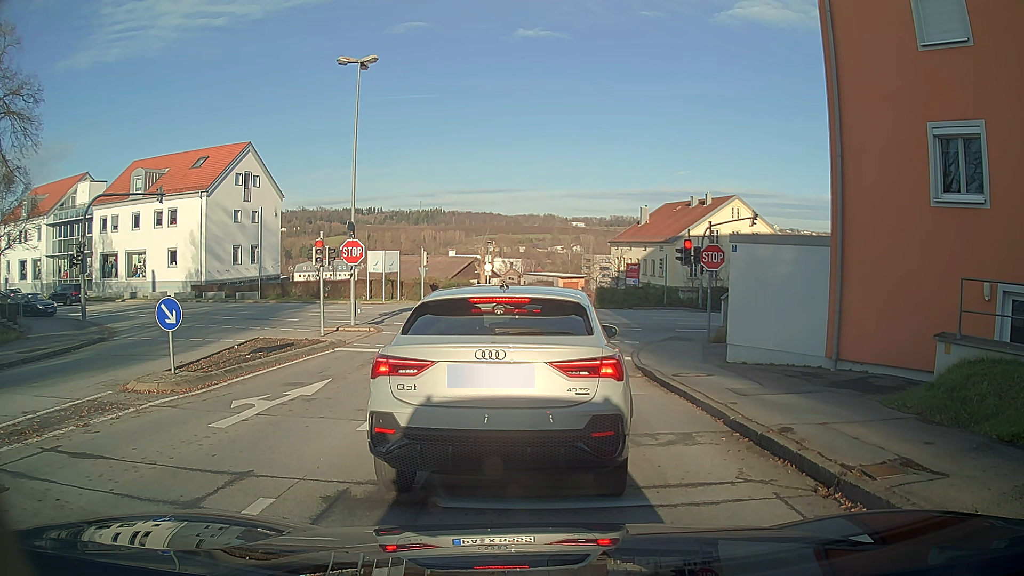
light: Day
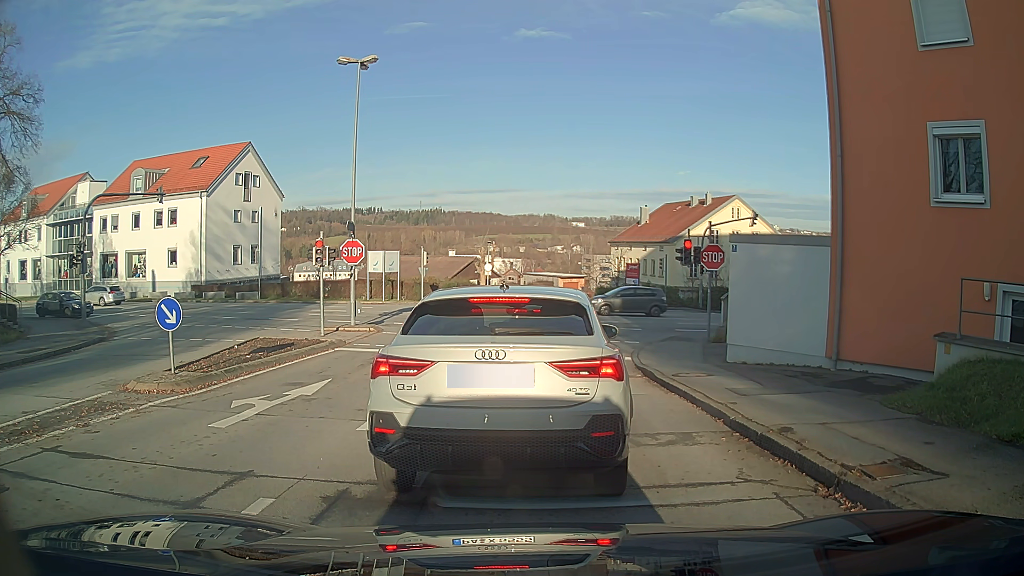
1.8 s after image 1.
(0.0, 0.0) m; 0°
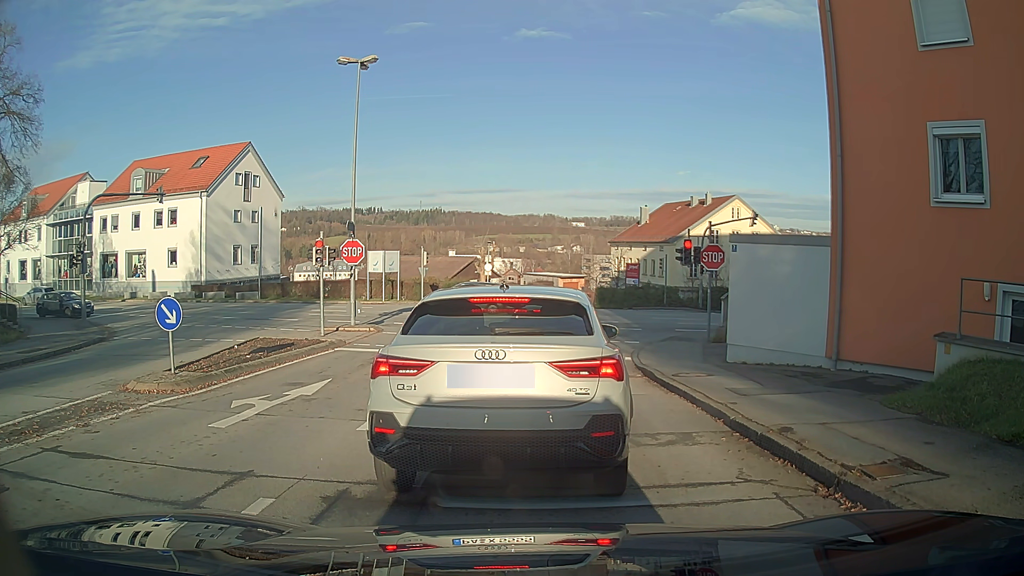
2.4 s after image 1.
(0.0, 0.0) m; 0°
